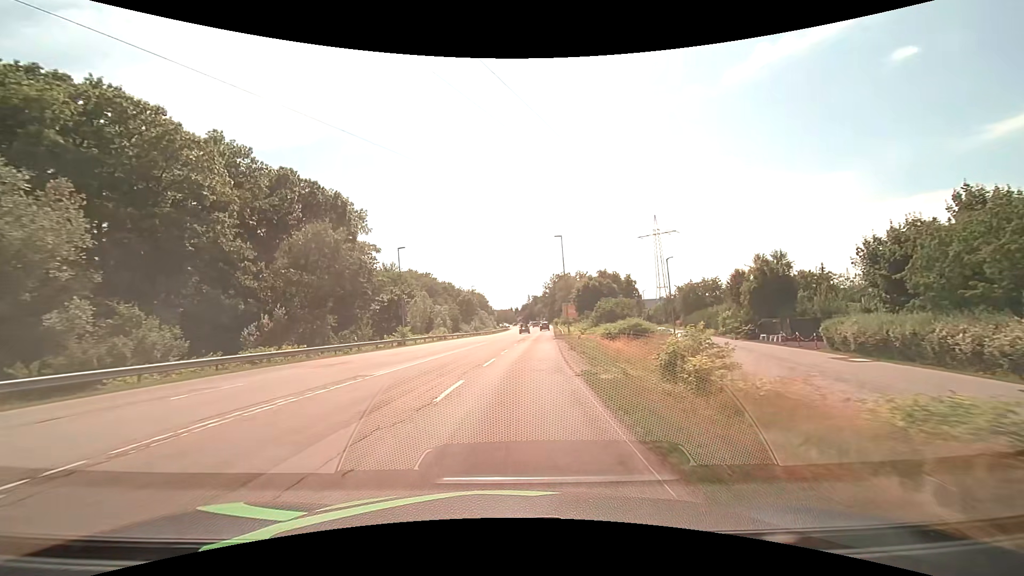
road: secondary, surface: asphalt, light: Day
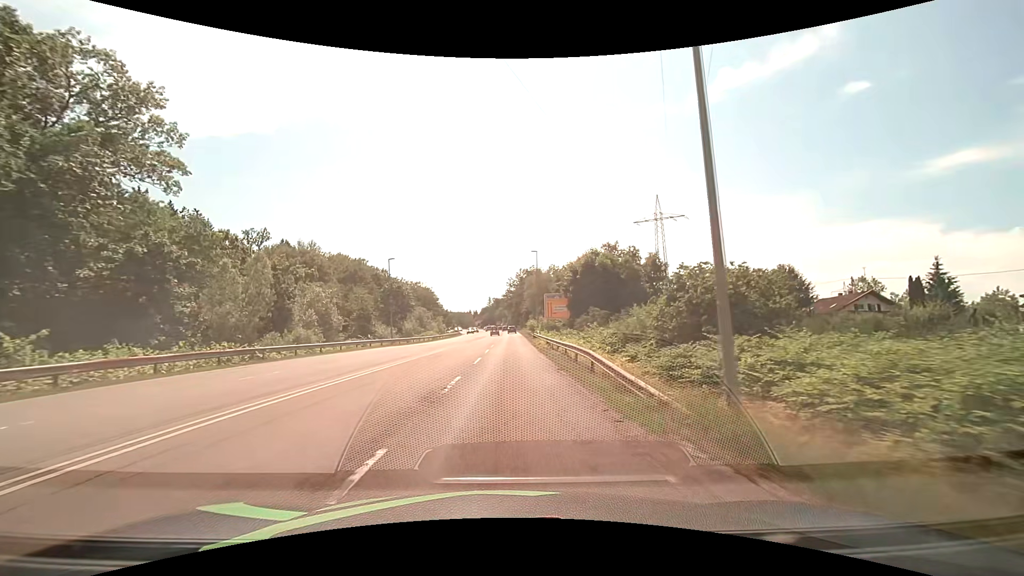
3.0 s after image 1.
(+2.1, +42.0) m; +4°
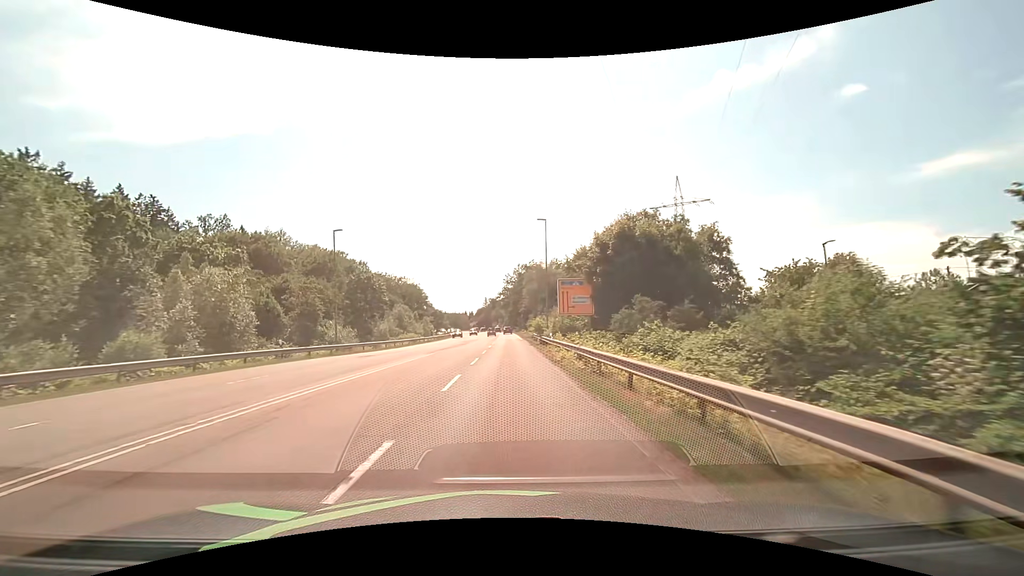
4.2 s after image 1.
(+0.1, +17.6) m; 0°
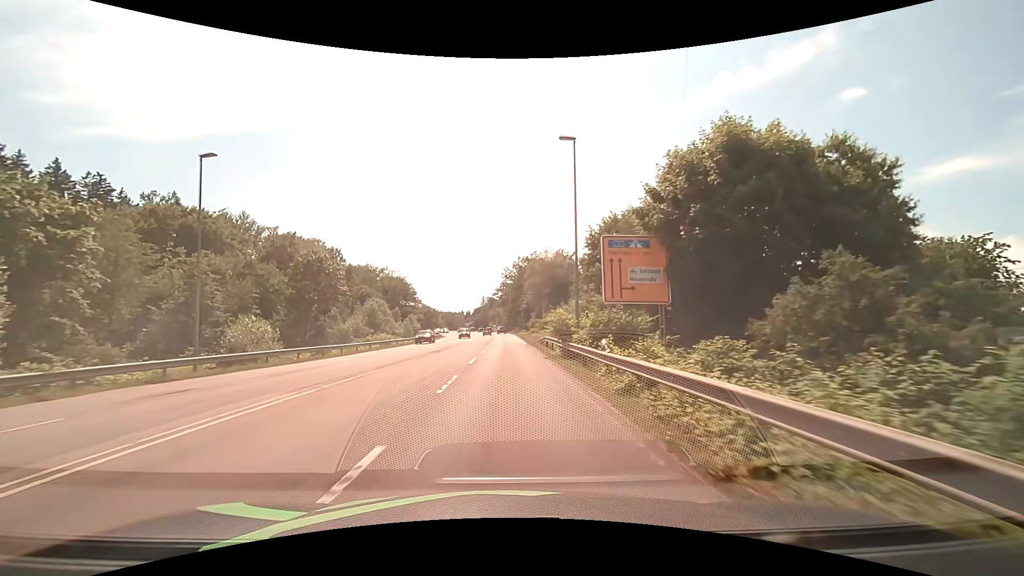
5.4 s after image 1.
(0.0, +17.8) m; 0°
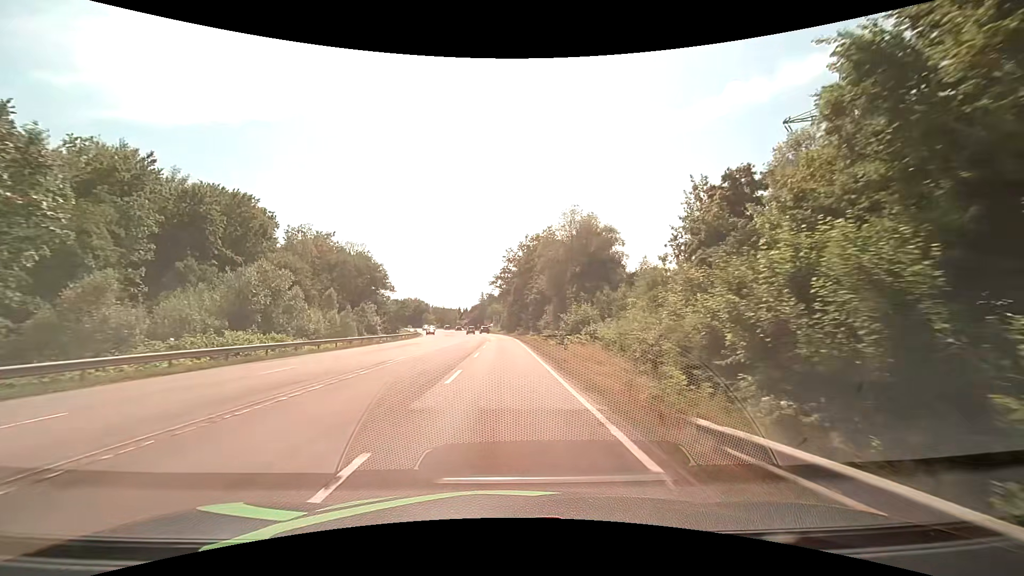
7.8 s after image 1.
(+0.1, +36.0) m; 0°
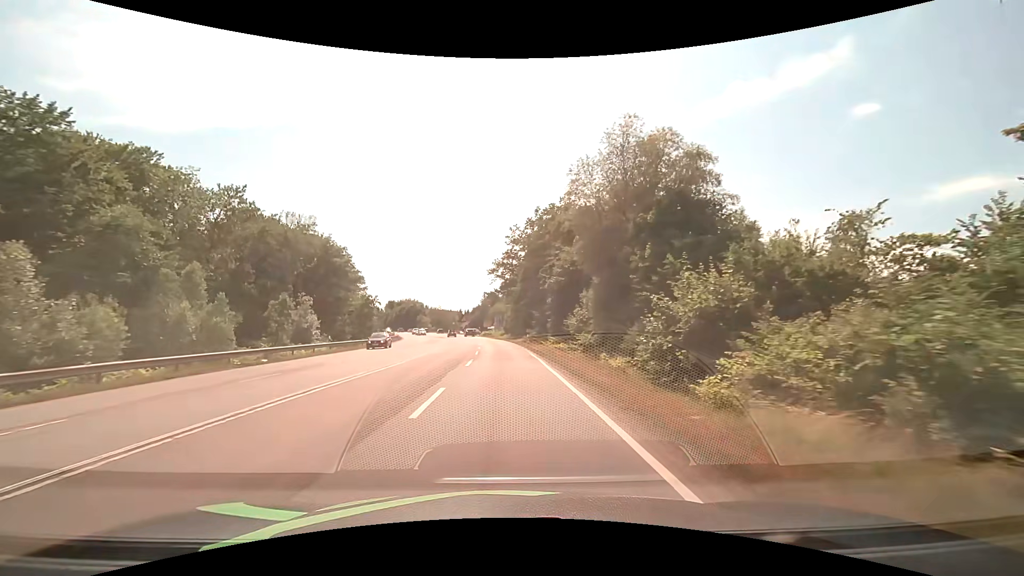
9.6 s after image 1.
(0.0, +27.2) m; 0°
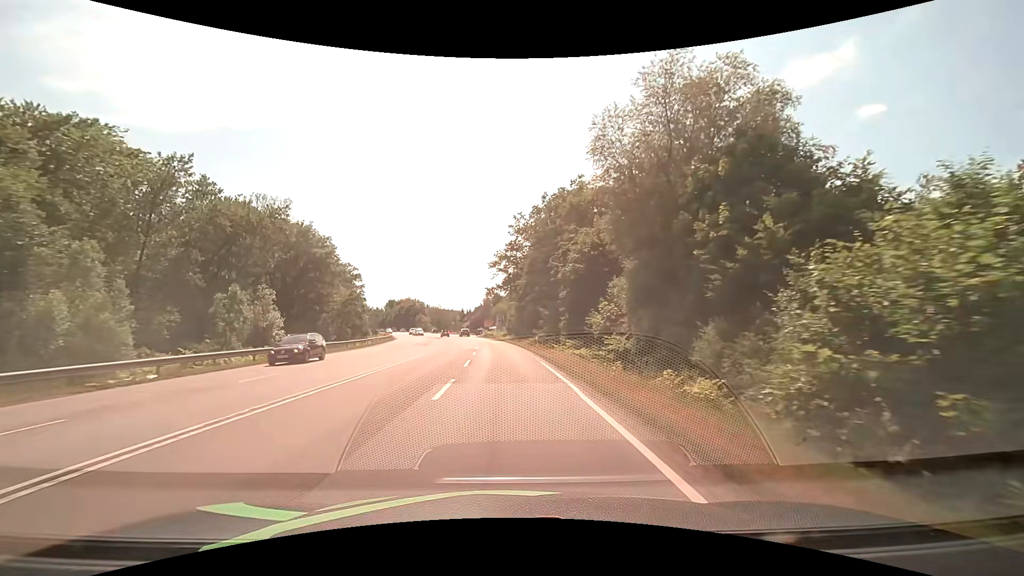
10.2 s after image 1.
(0.0, +9.1) m; 0°
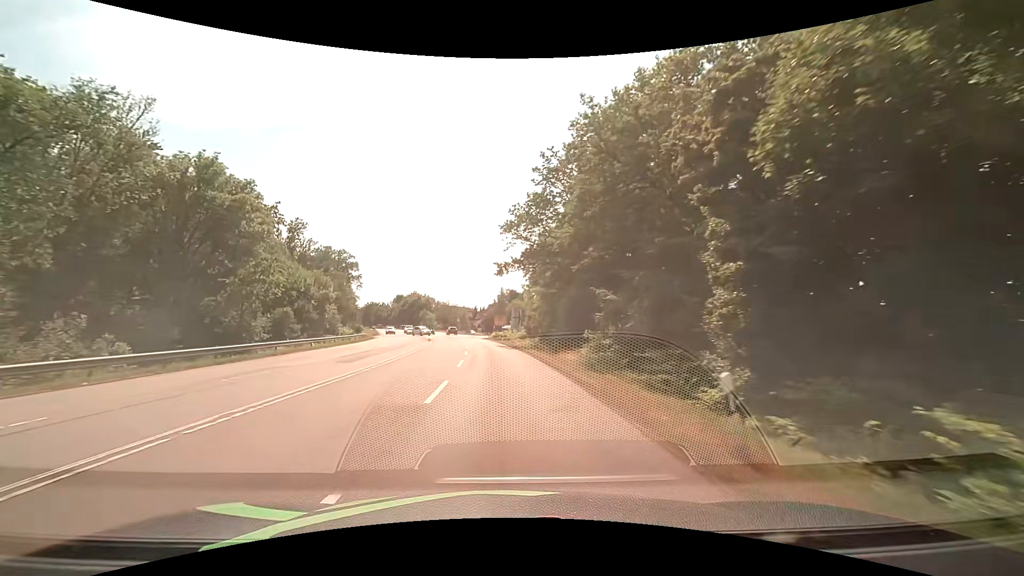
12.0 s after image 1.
(-0.5, +27.3) m; -2°
(0, +10) (0, +20) (-1, +30) (-1, +40) (-2, +50) (-3, +60) (-4, +70) (-6, +80) (-7, +90) (-9, +99) m
